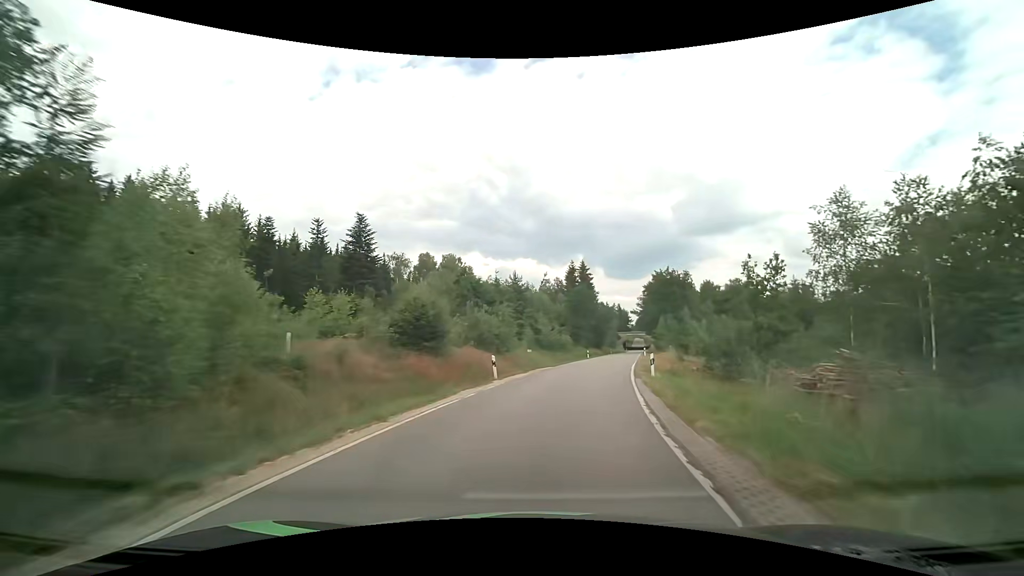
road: tertiary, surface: asphalt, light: Day
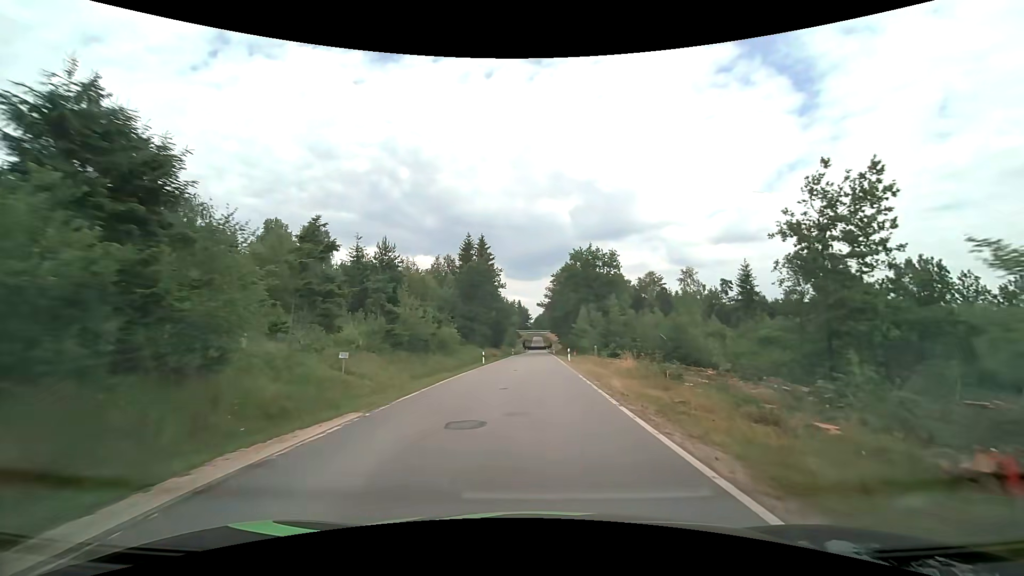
(+2.6, +24.1) m; +12°
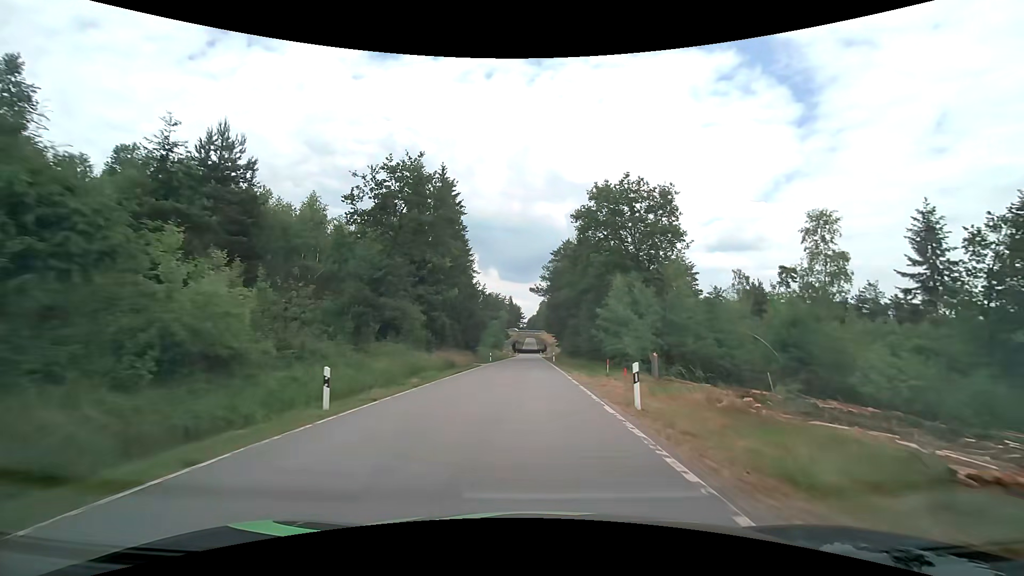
(+0.6, +30.9) m; +1°
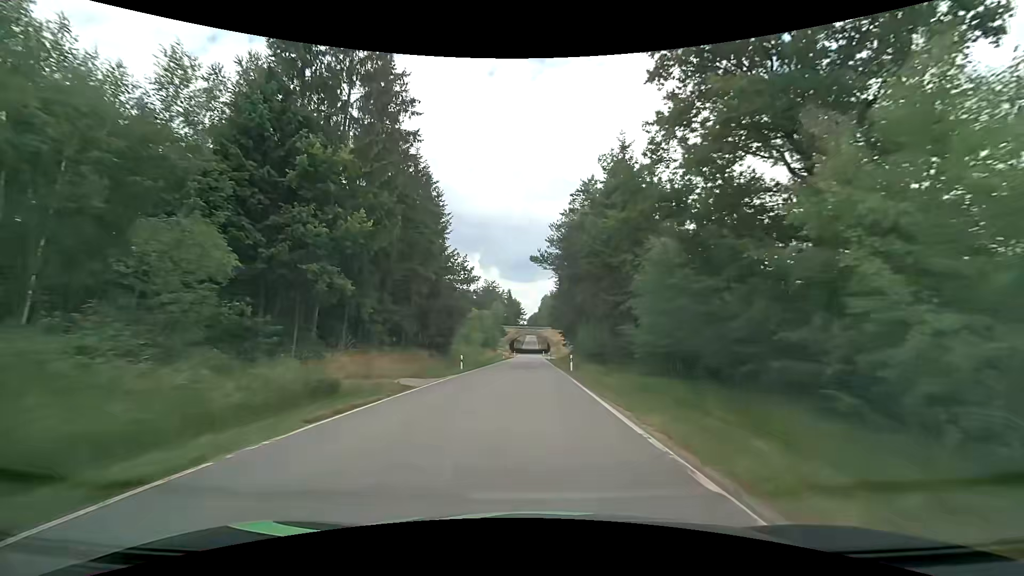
(0.0, +24.6) m; 0°
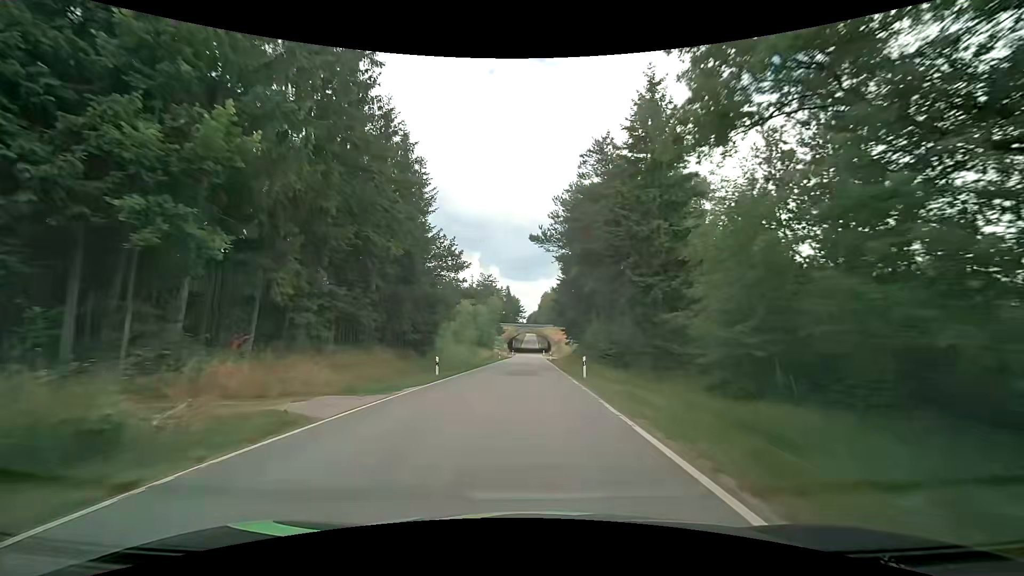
(0.0, +8.5) m; 0°
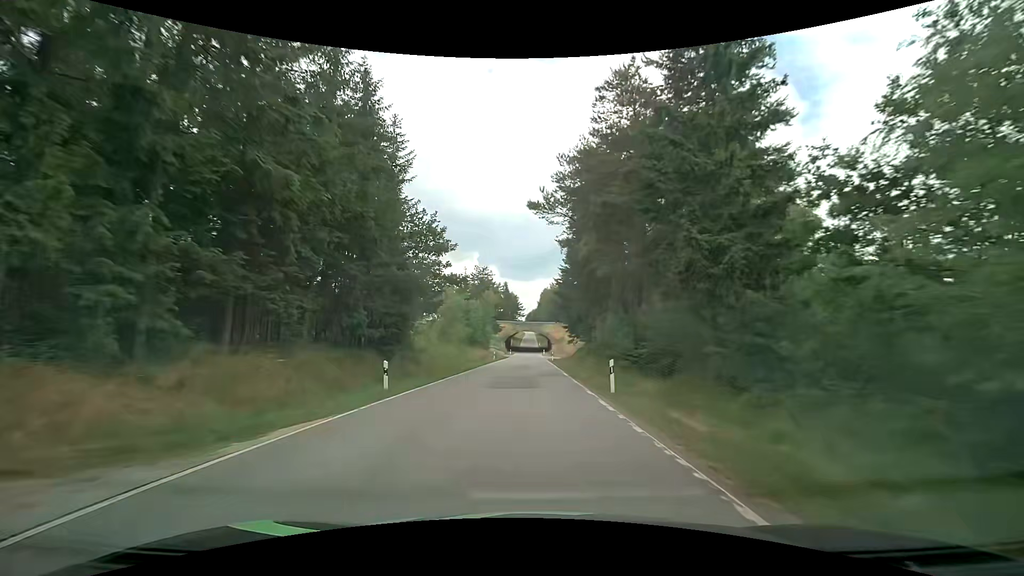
(0.0, +8.7) m; 0°
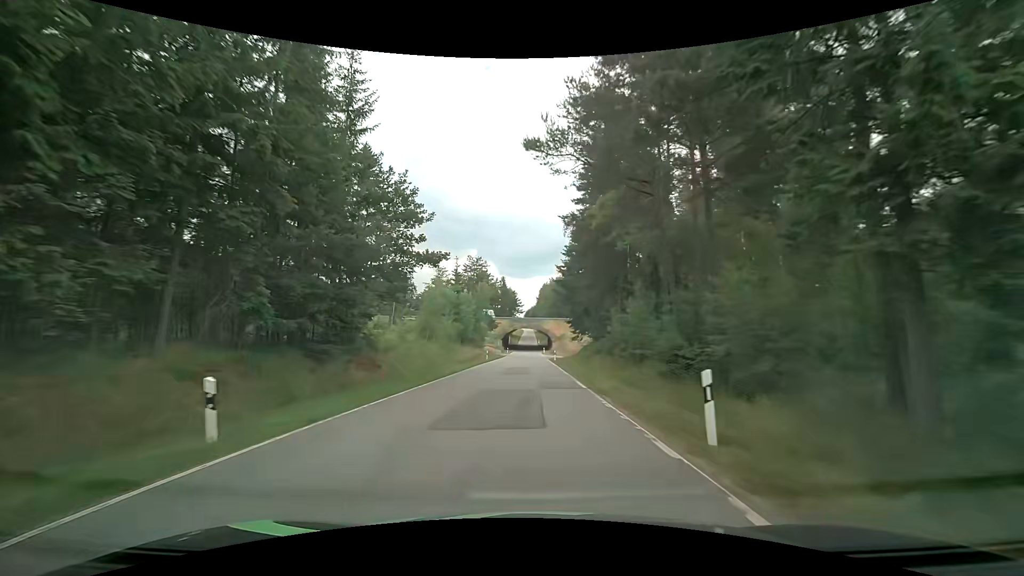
(+0.1, +8.8) m; +1°
